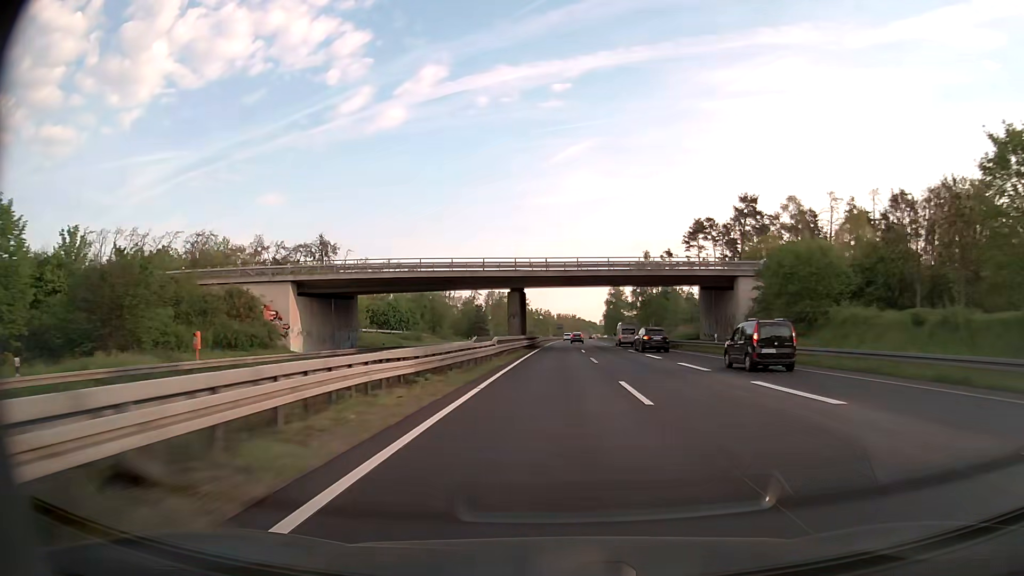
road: trunk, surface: asphalt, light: Day
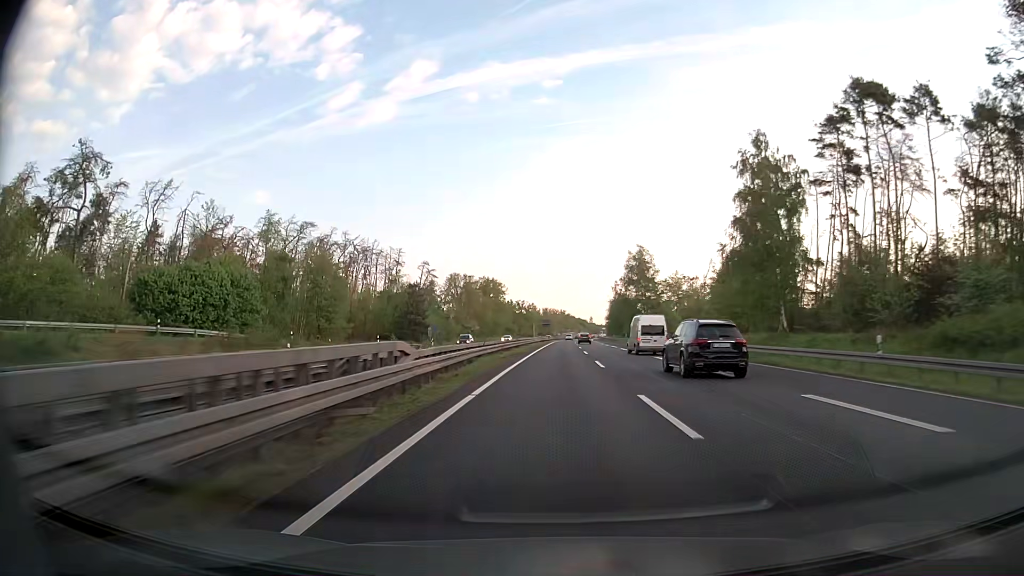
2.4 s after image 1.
(+0.5, +75.9) m; 0°
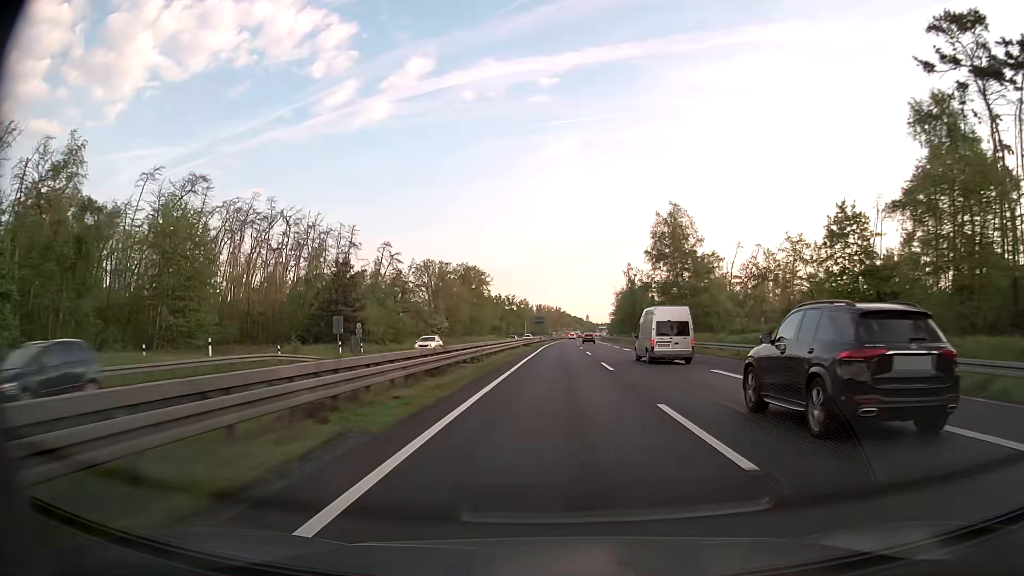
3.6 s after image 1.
(+0.7, +38.1) m; +1°
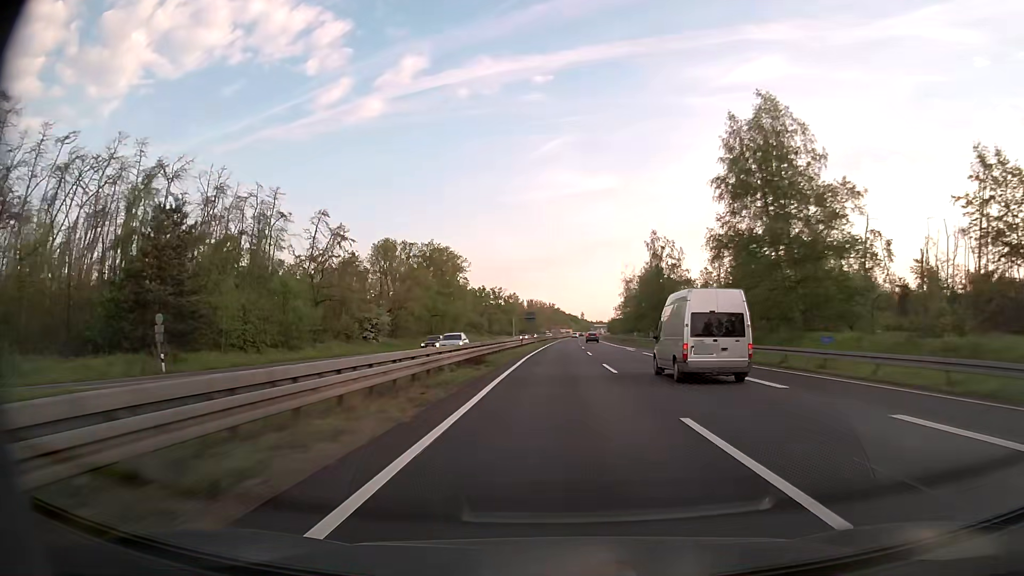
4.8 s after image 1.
(+0.2, +38.1) m; +1°
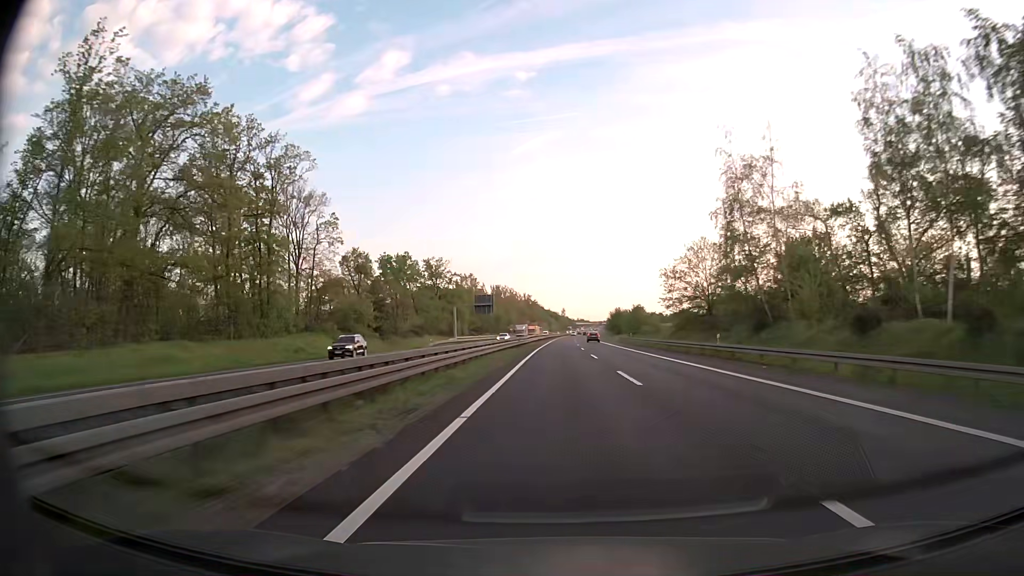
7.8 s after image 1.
(+1.4, +95.2) m; +2°
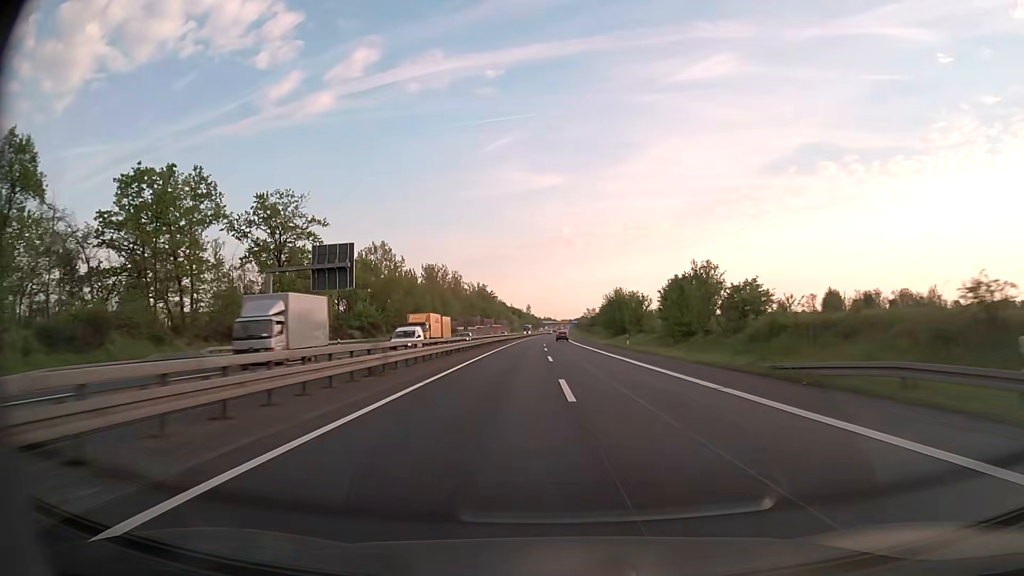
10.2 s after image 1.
(+1.8, +76.0) m; +3°
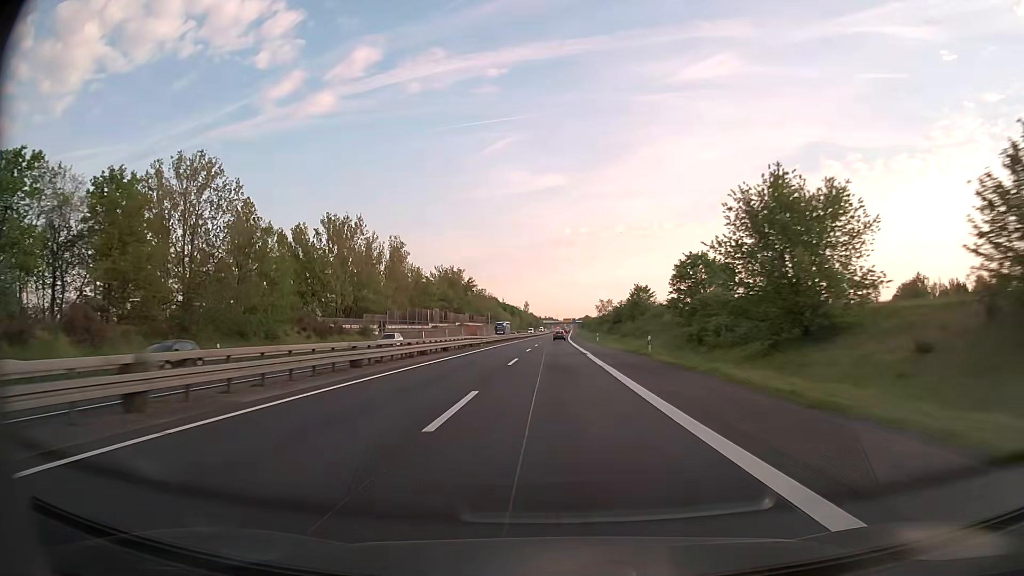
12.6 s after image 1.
(+0.6, +75.9) m; 0°
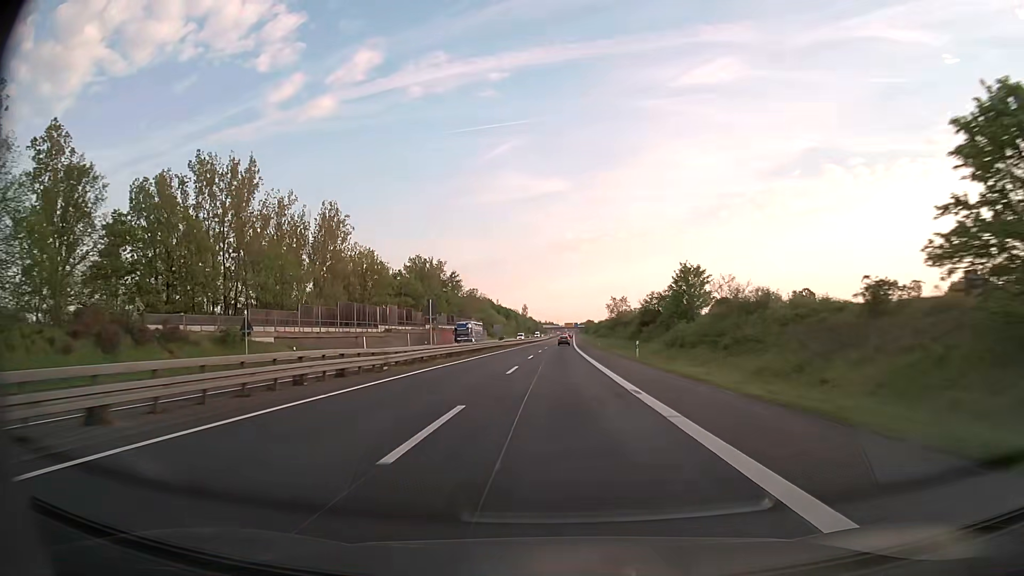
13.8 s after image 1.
(-0.1, +37.9) m; 0°
(0, +10) (0, +20) (0, +30) (0, +40) (0, +50) (0, +60) (+1, +70) (+1, +80) (+1, +90) (+1, +100) m
